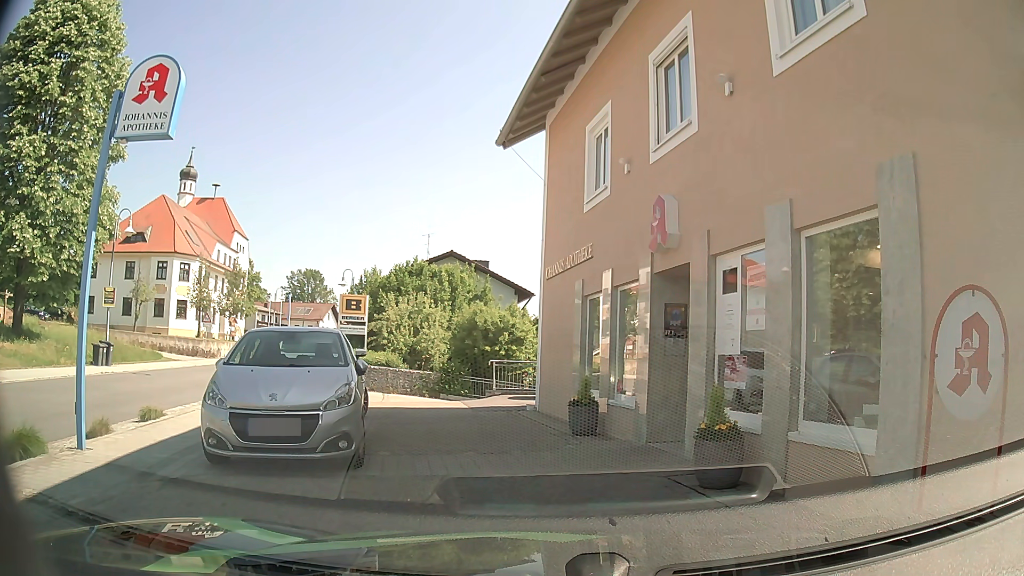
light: Day
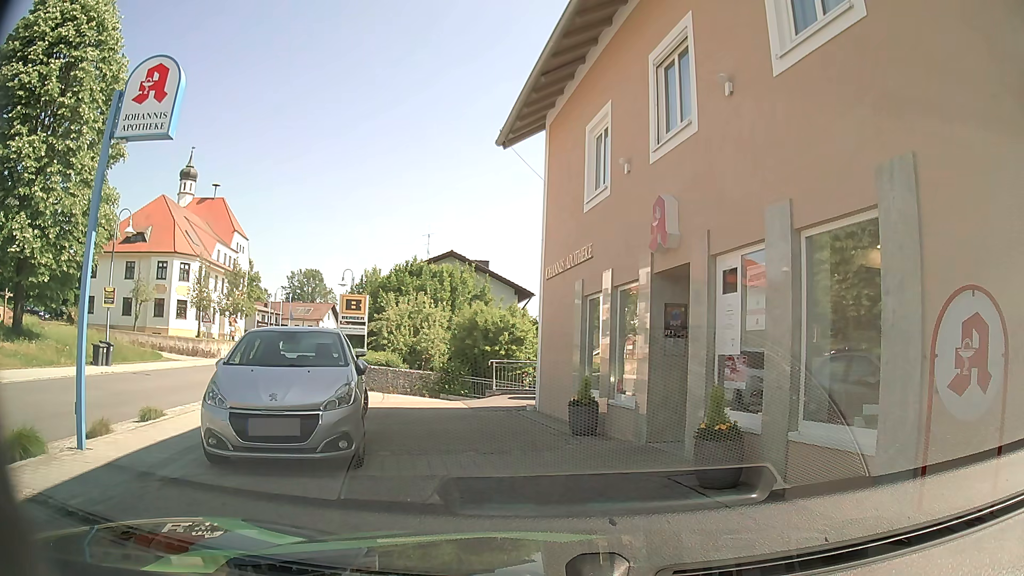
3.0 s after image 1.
(0.0, 0.0) m; 0°
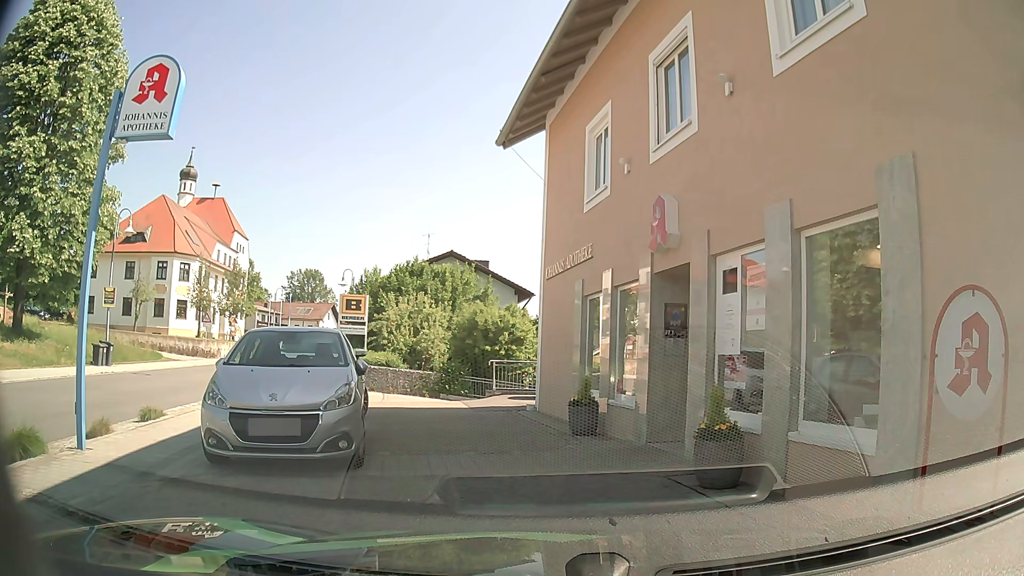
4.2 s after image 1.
(0.0, 0.0) m; 0°
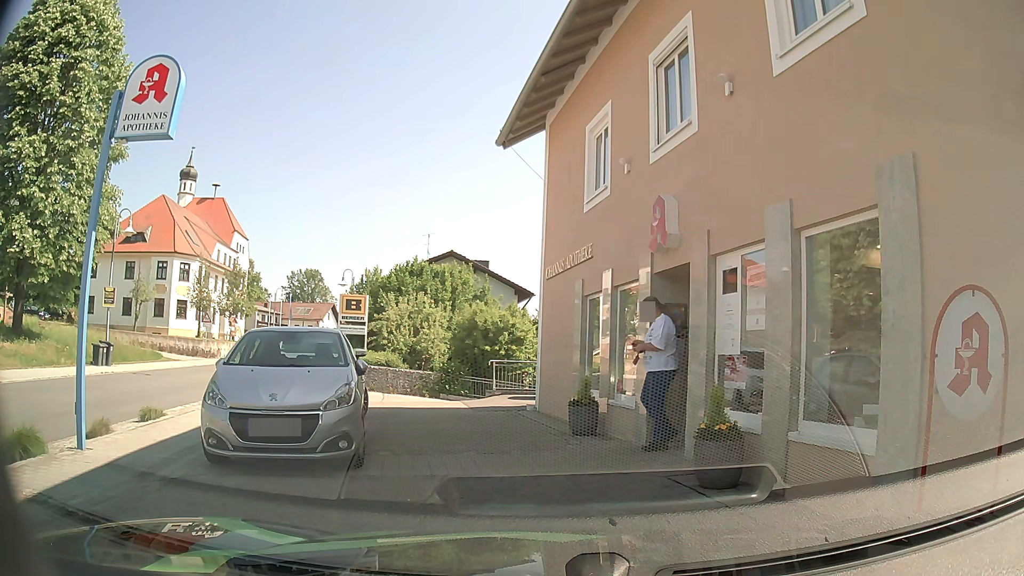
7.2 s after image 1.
(0.0, 0.0) m; 0°
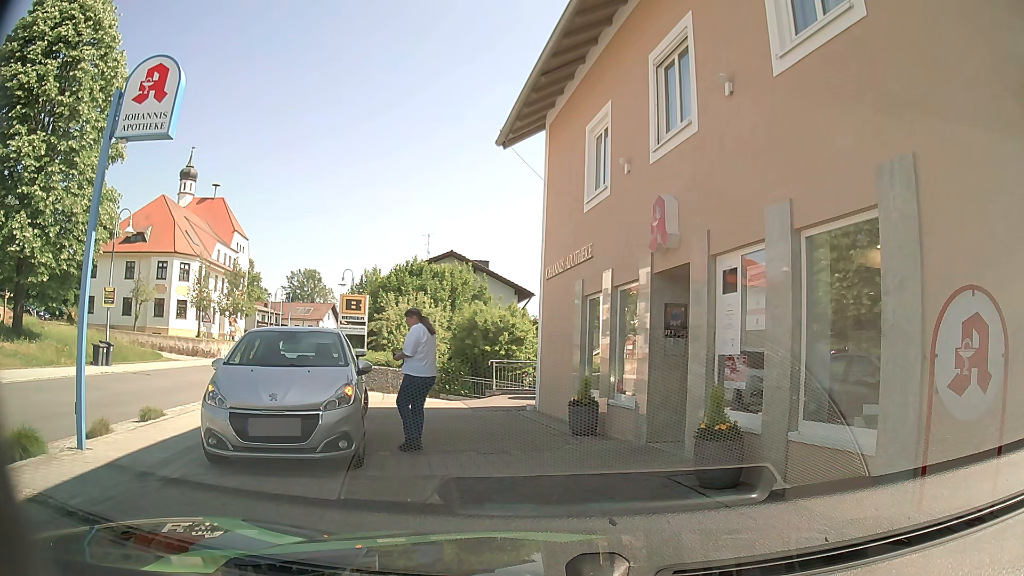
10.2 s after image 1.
(0.0, 0.0) m; 0°
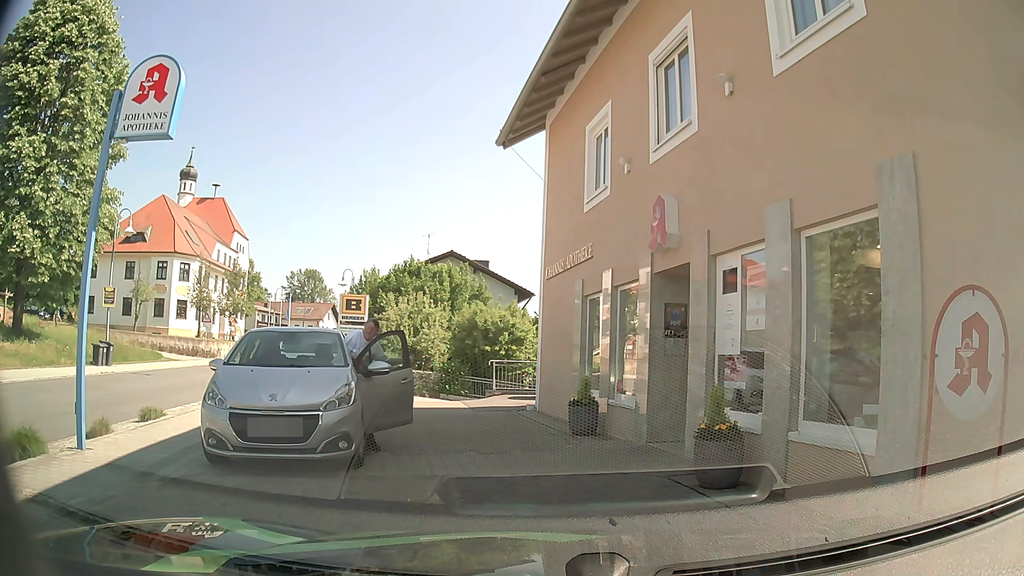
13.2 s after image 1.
(0.0, 0.0) m; 0°
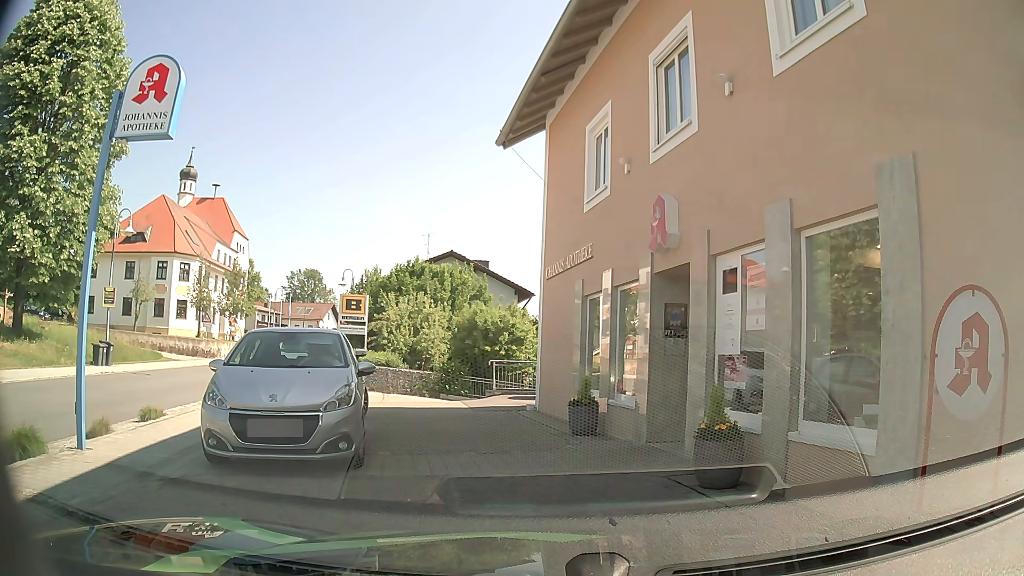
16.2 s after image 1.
(0.0, 0.0) m; 0°
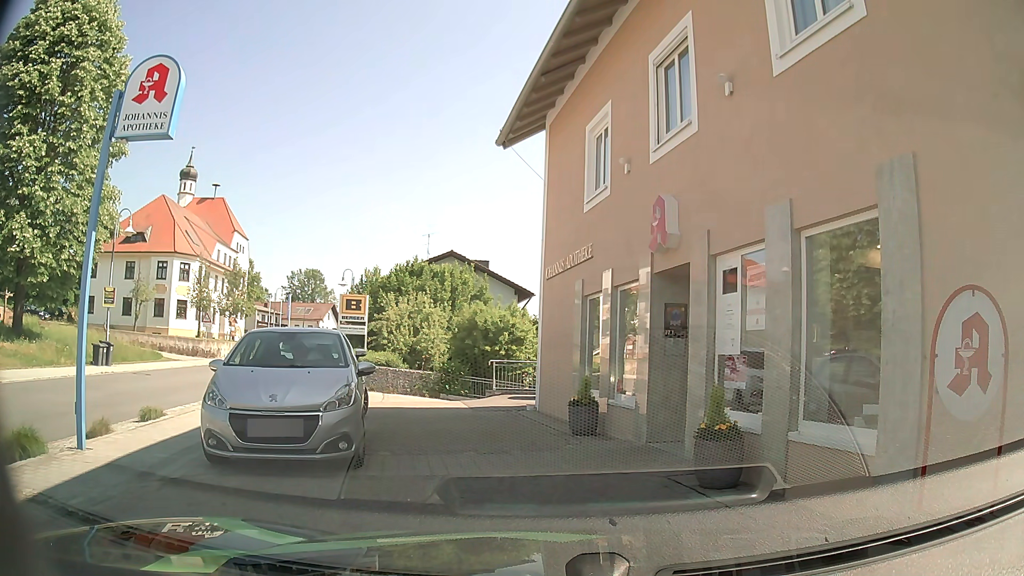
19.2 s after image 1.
(0.0, 0.0) m; 0°
